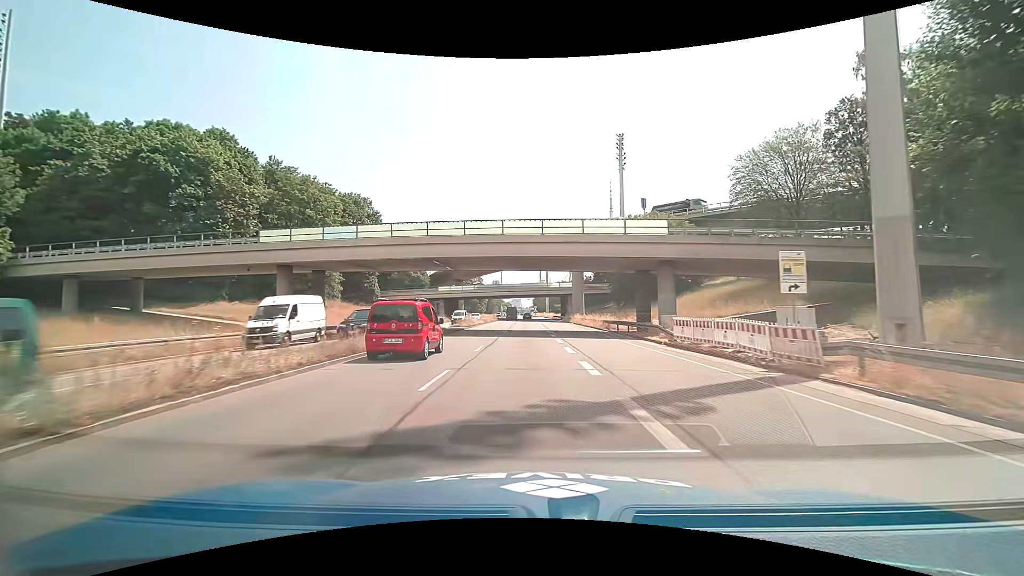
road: trunk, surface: asphalt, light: Day
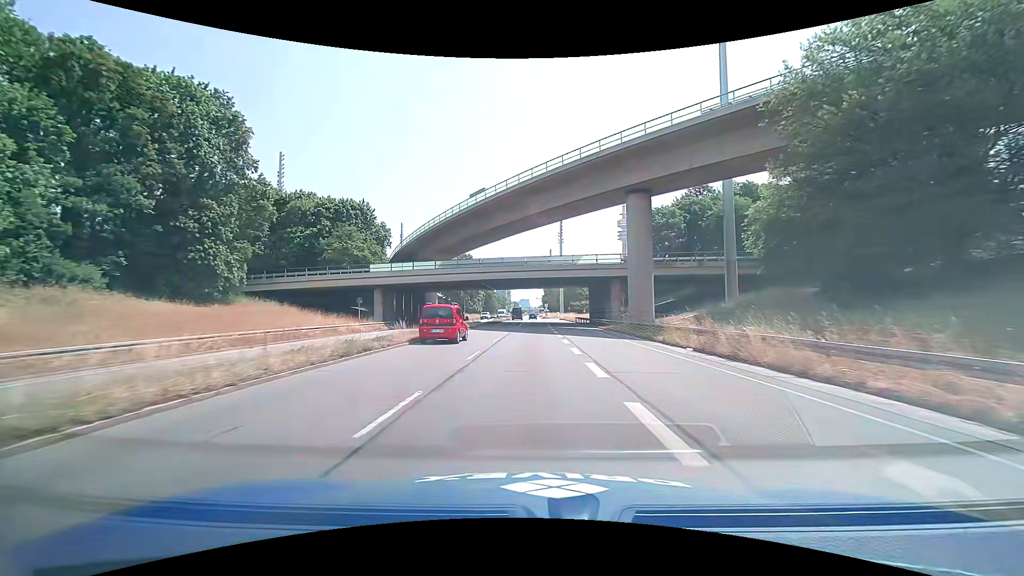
(-0.4, +48.4) m; -1°
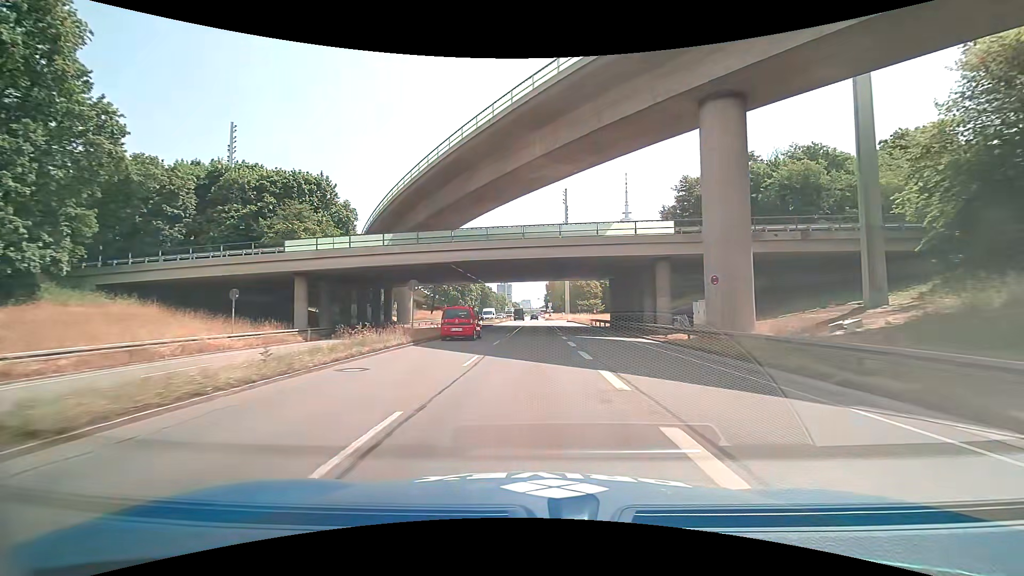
(-0.1, +19.7) m; 0°
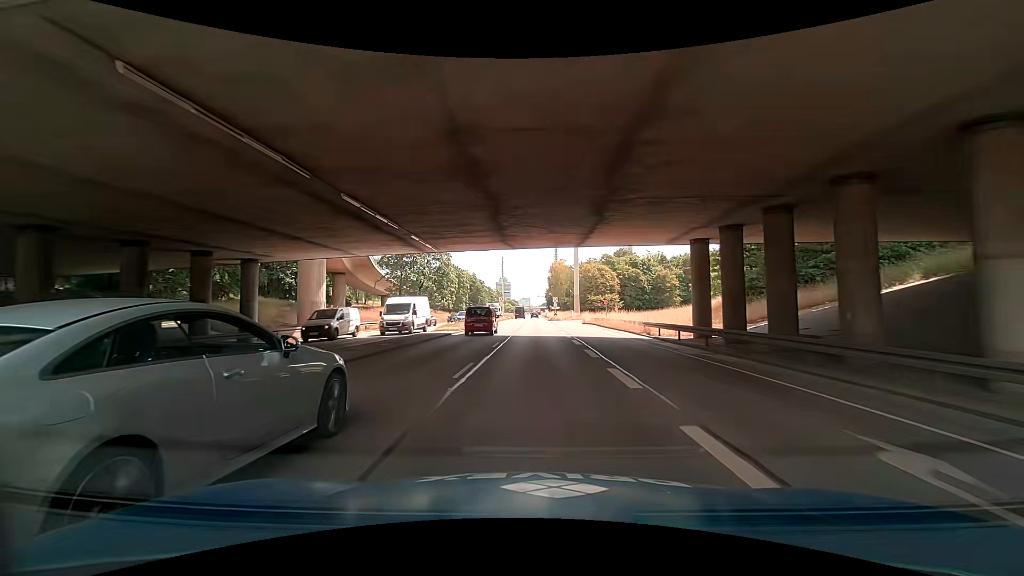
(-0.1, +30.0) m; +1°
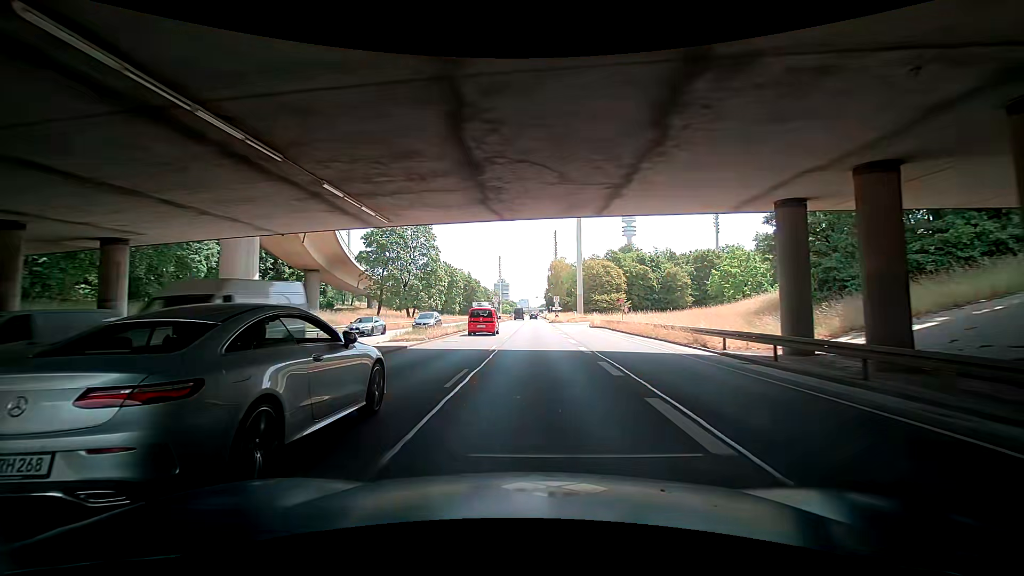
(-0.2, +10.1) m; -2°
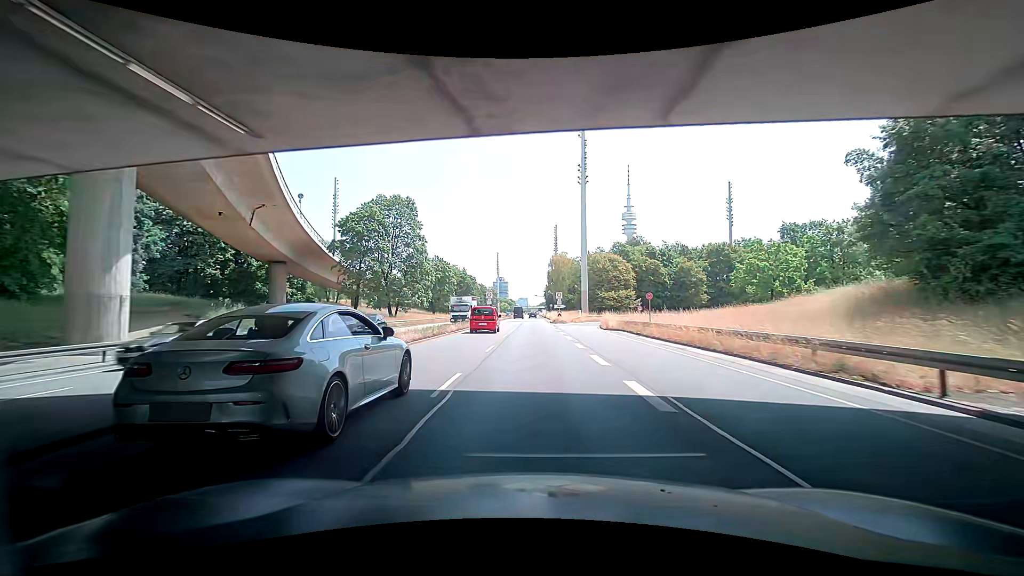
(0.0, +10.1) m; -1°
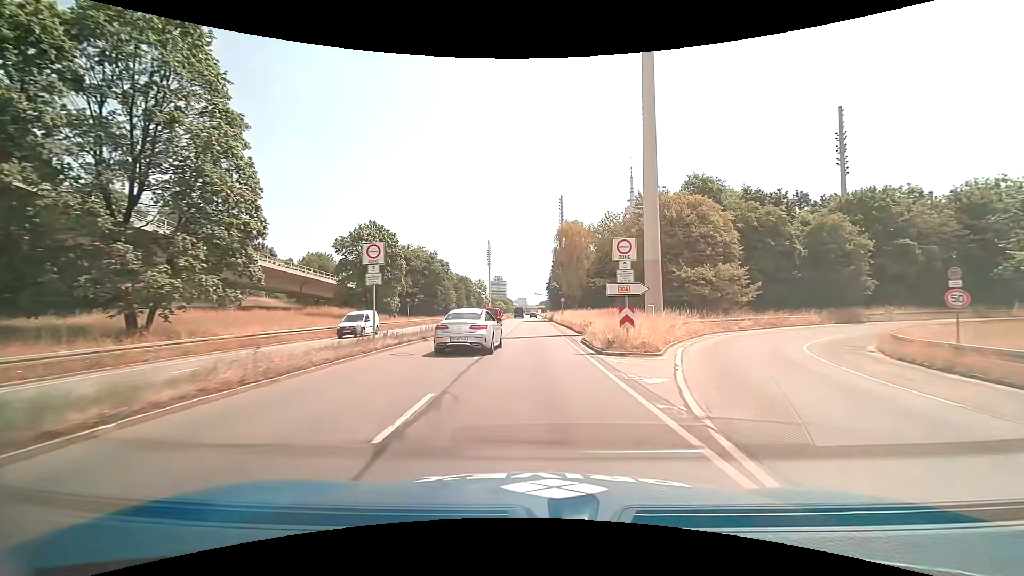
(+1.9, +47.6) m; +3°
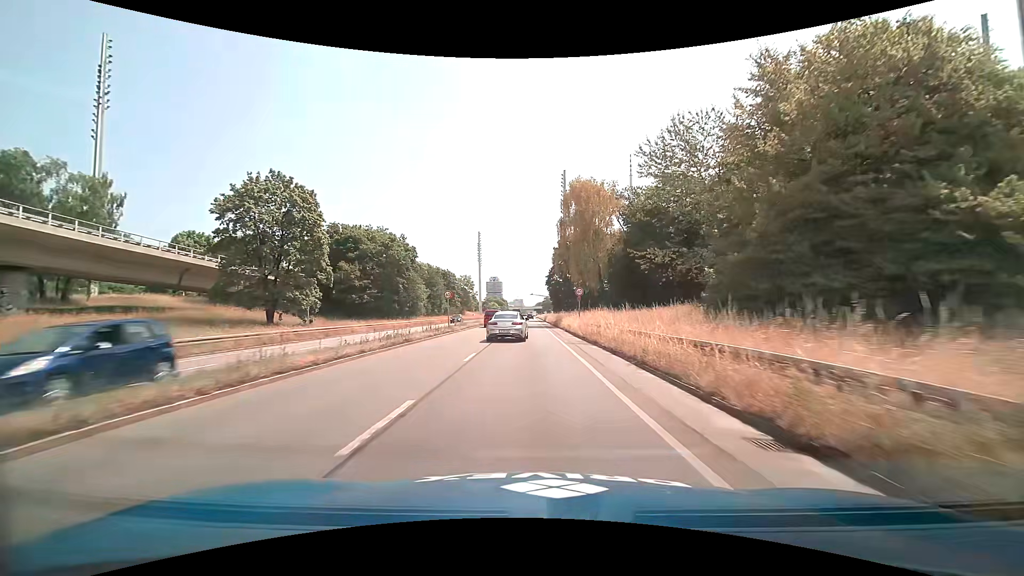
(+0.1, +27.5) m; 0°
(0, +10) (0, +20) (0, +30) (0, +40) (0, +50) (0, +60) (0, +70) (0, +80) (0, +90) (0, +100) m
